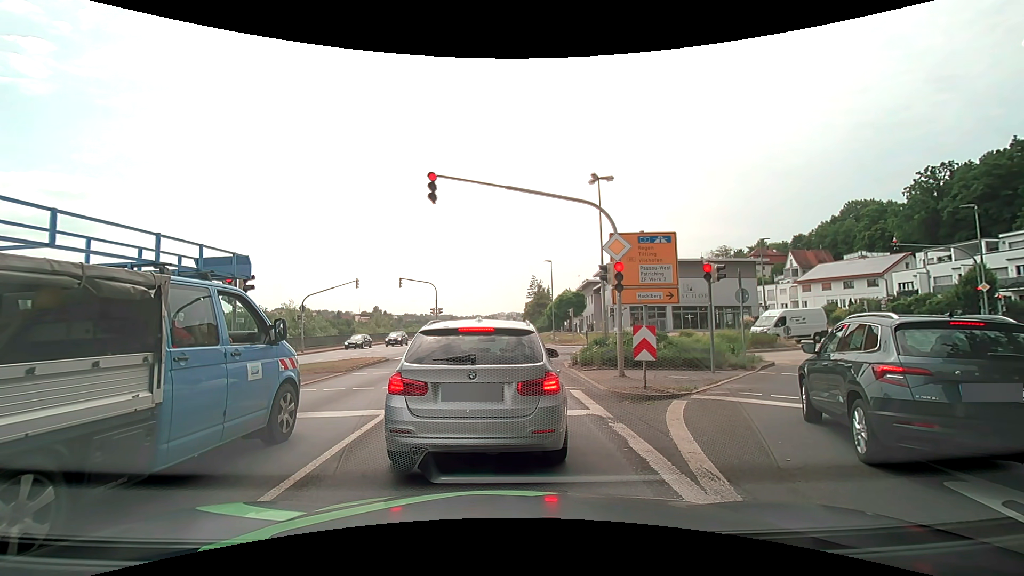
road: primary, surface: asphalt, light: Day
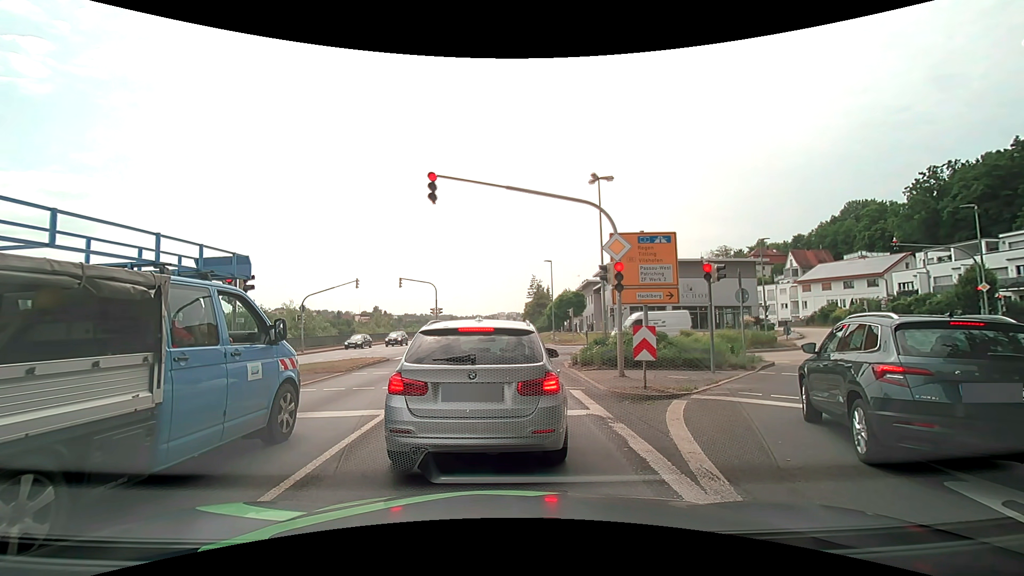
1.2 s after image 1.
(0.0, 0.0) m; 0°
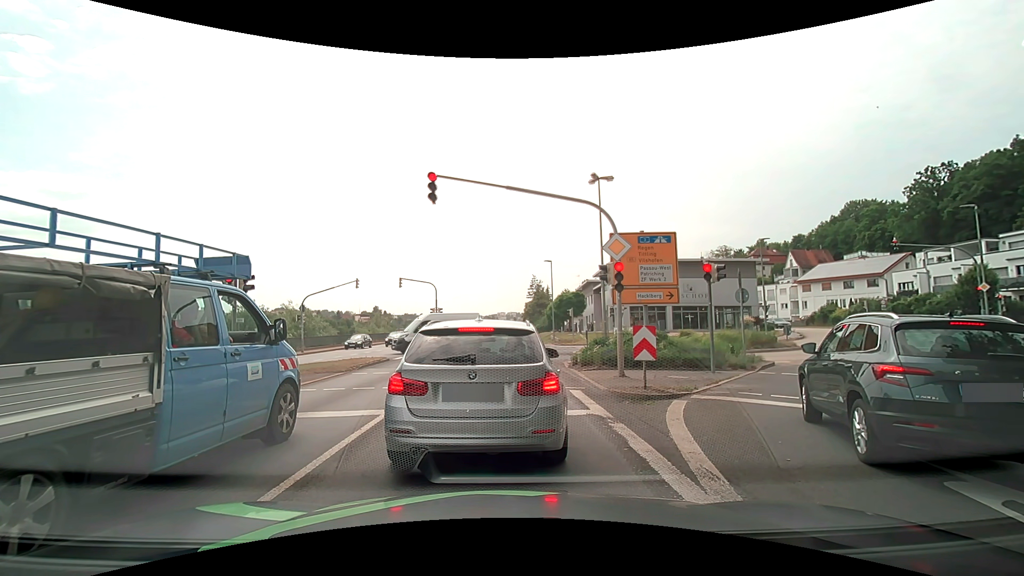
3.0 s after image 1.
(0.0, 0.0) m; 0°
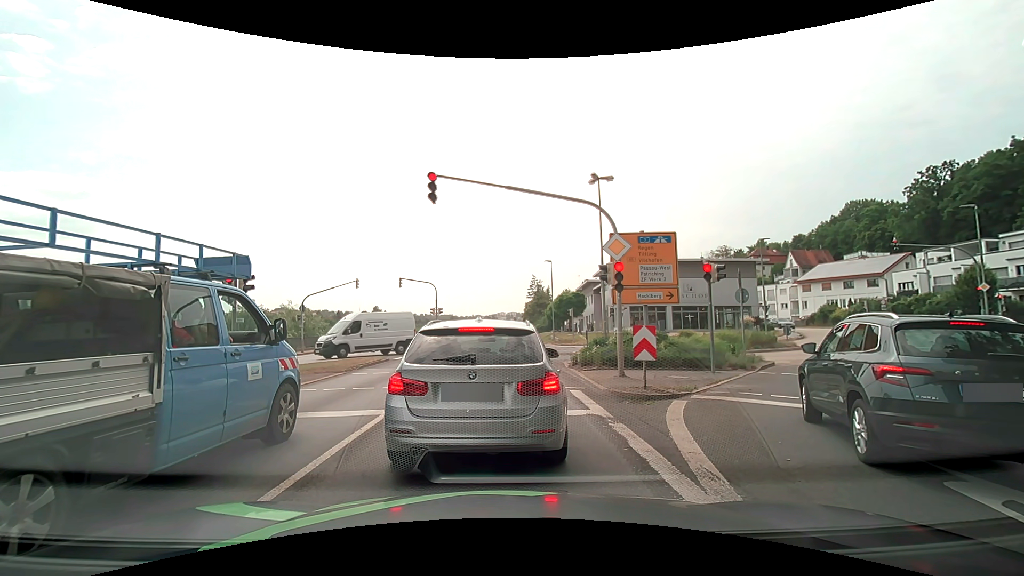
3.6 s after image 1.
(0.0, 0.0) m; 0°
